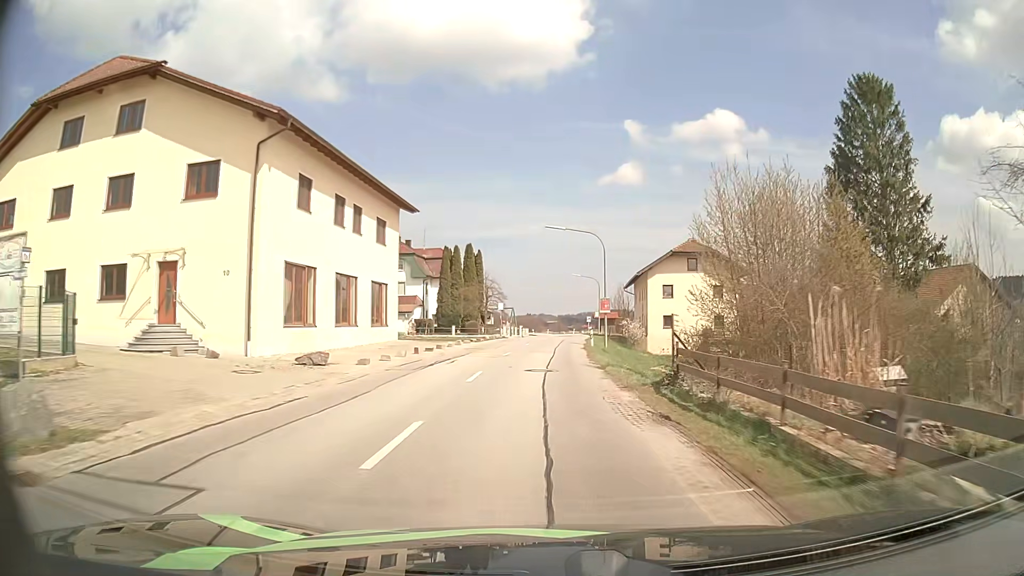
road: secondary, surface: asphalt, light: Day
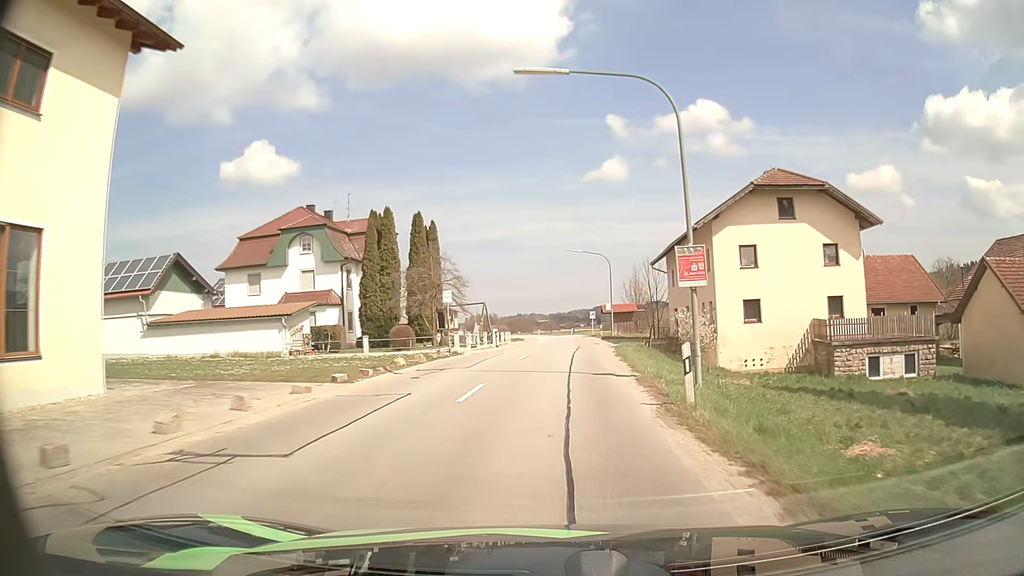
(+0.1, +26.5) m; 0°
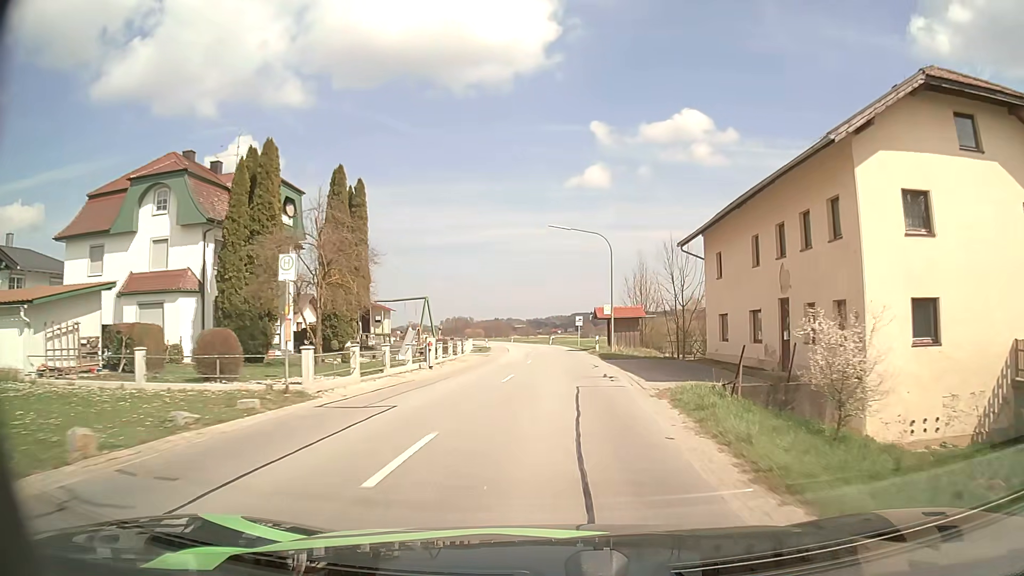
(+0.3, +17.7) m; +2°
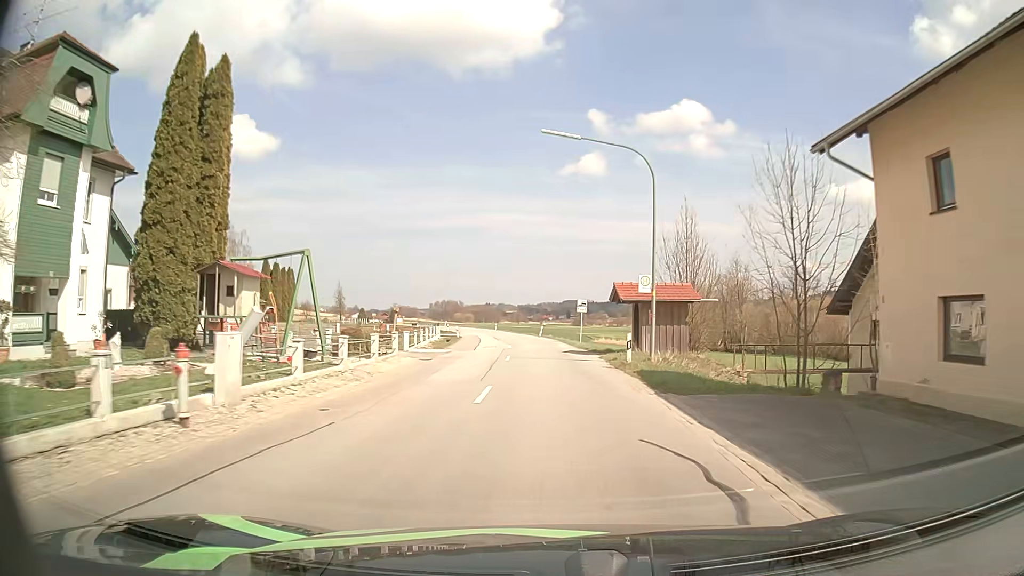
(+0.2, +18.1) m; 0°
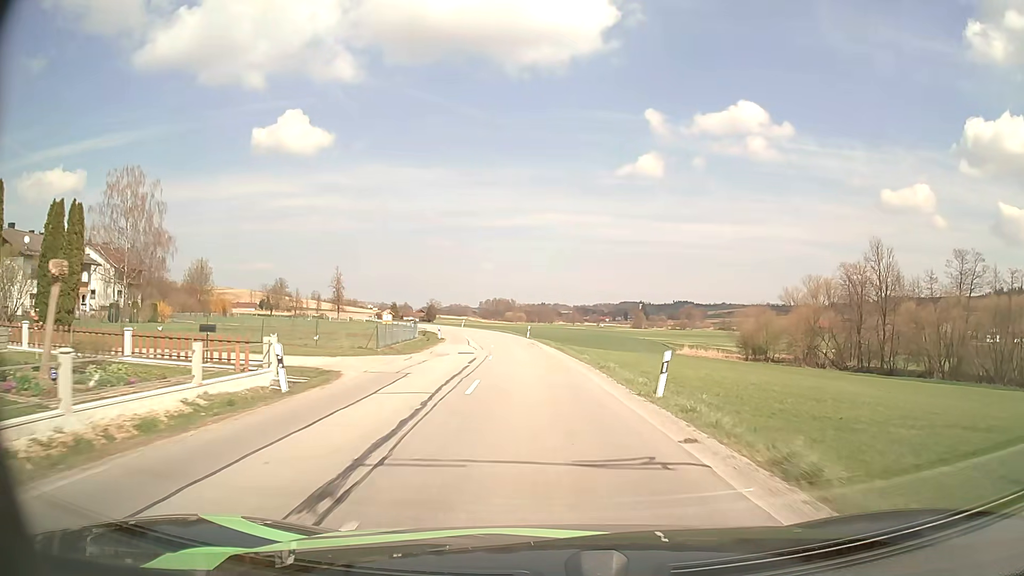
(-1.3, +46.3) m; -4°
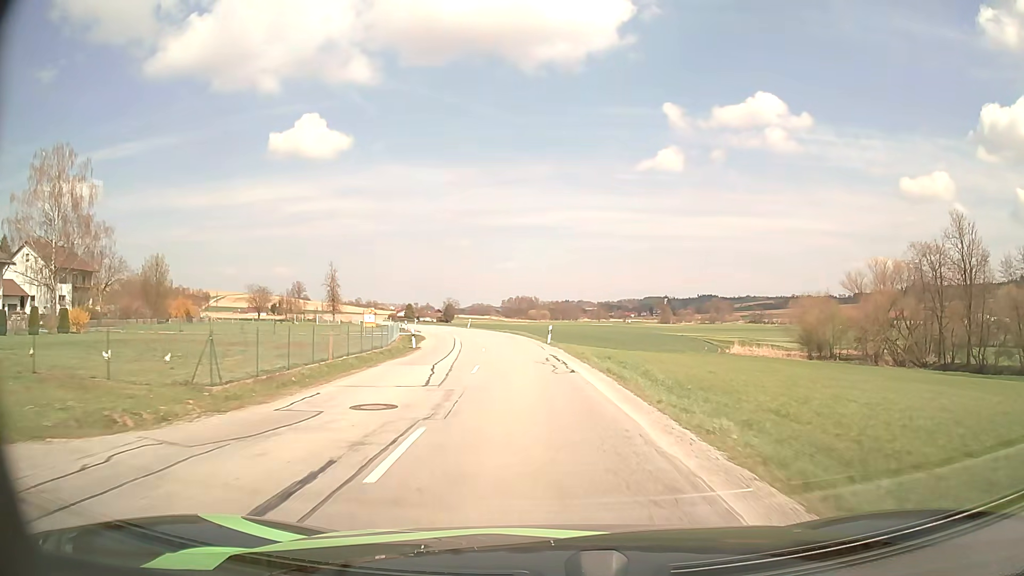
(-0.3, +18.8) m; -2°
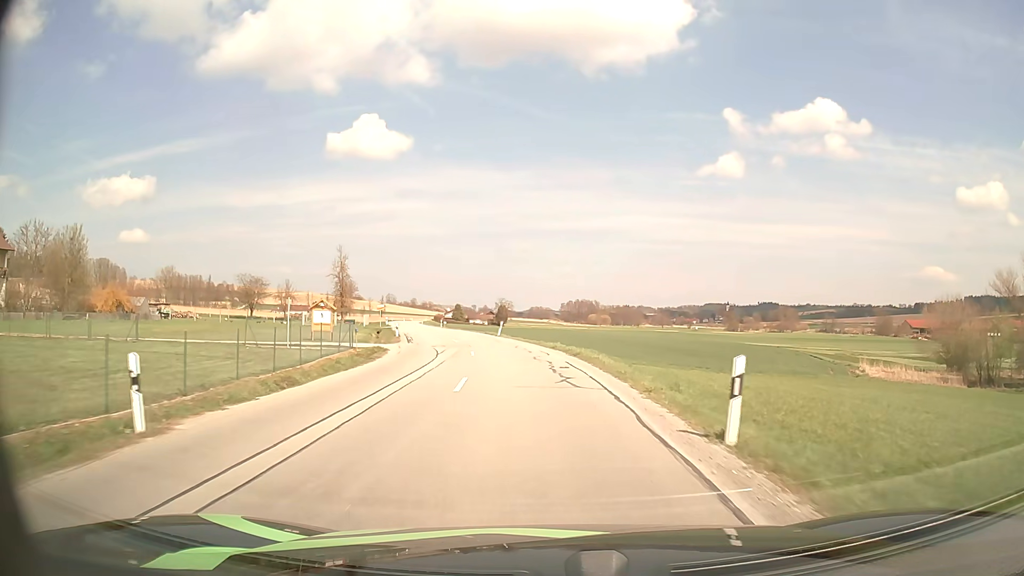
(-1.3, +28.1) m; -5°
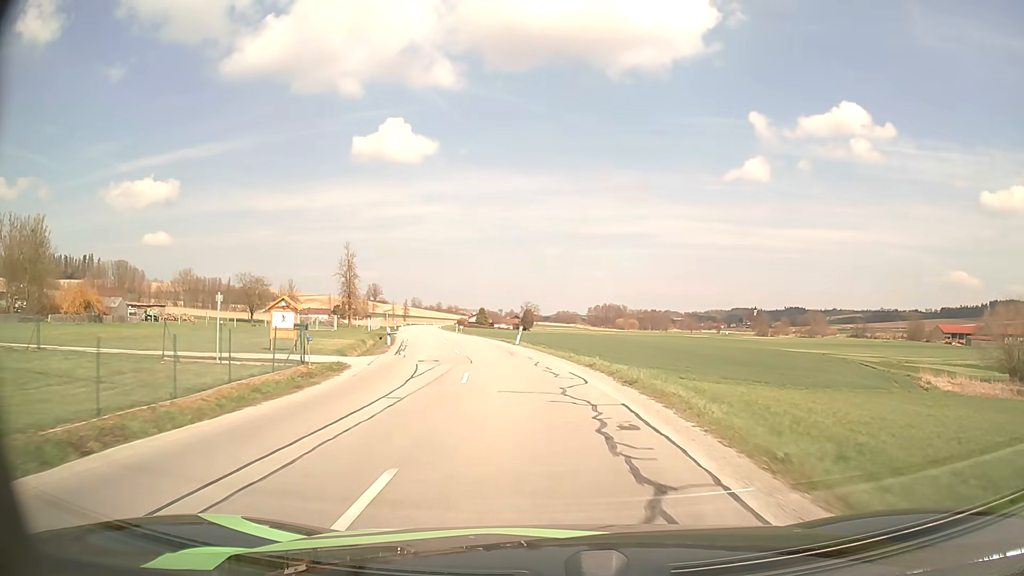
(-0.2, +9.5) m; -2°
(0, +10) (-1, +20) (-2, +30) (-4, +40) (-6, +49) (-8, +59) (-11, +69) (-13, +79) (-15, +89) (-17, +98) m
